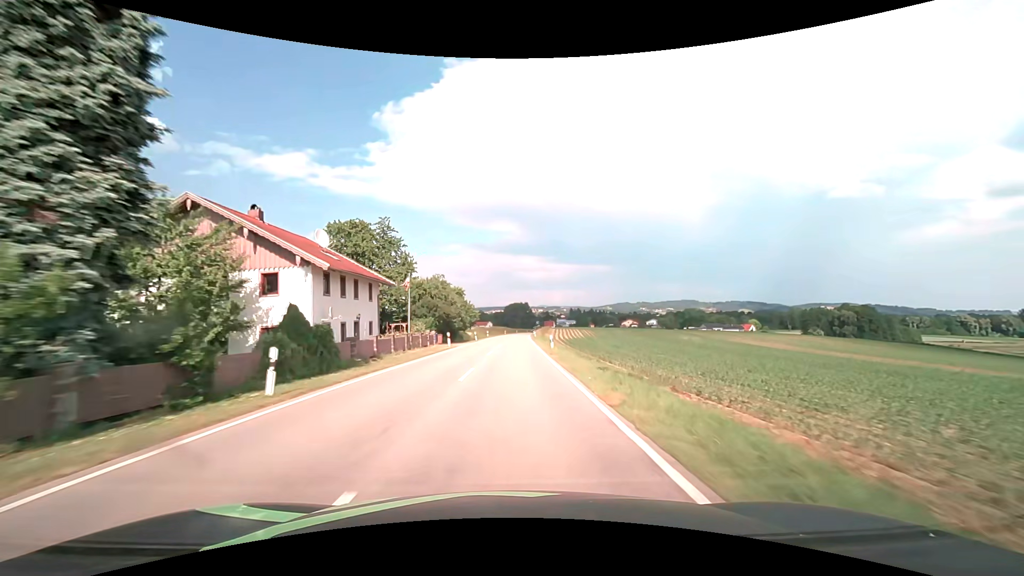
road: secondary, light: Day
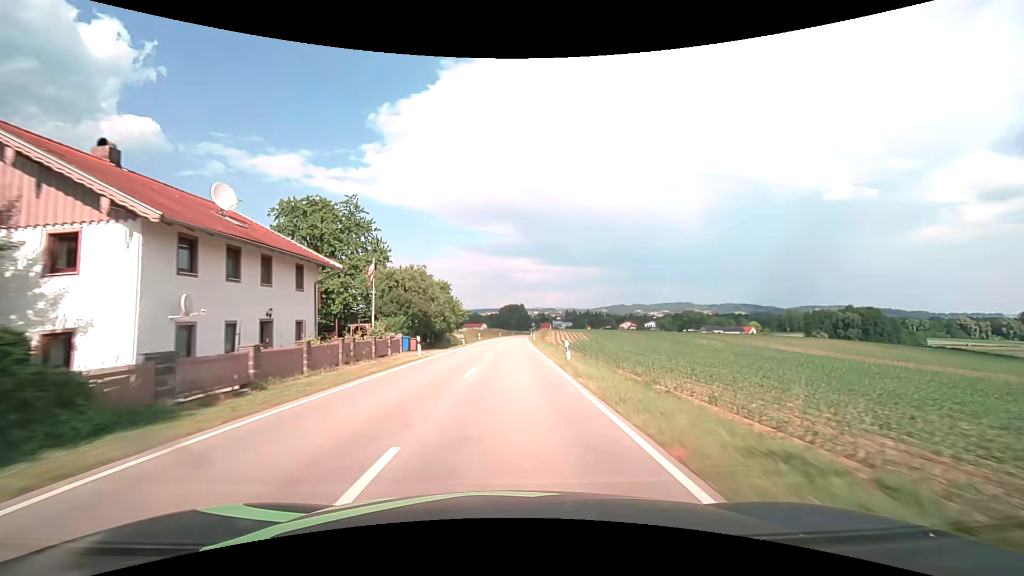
(0.0, +11.1) m; +1°
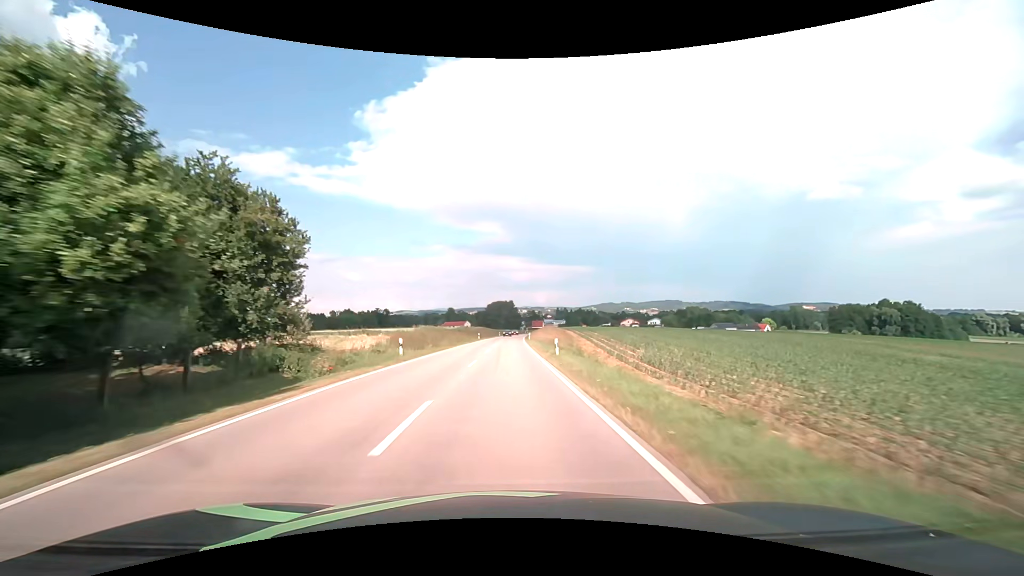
(+0.7, +46.7) m; +1°
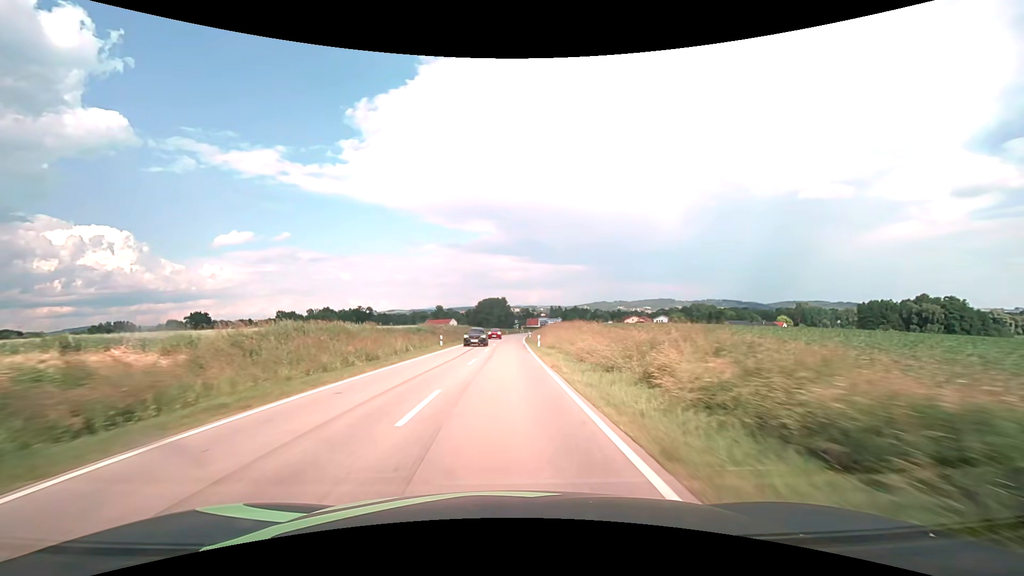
(+0.3, +36.2) m; +1°
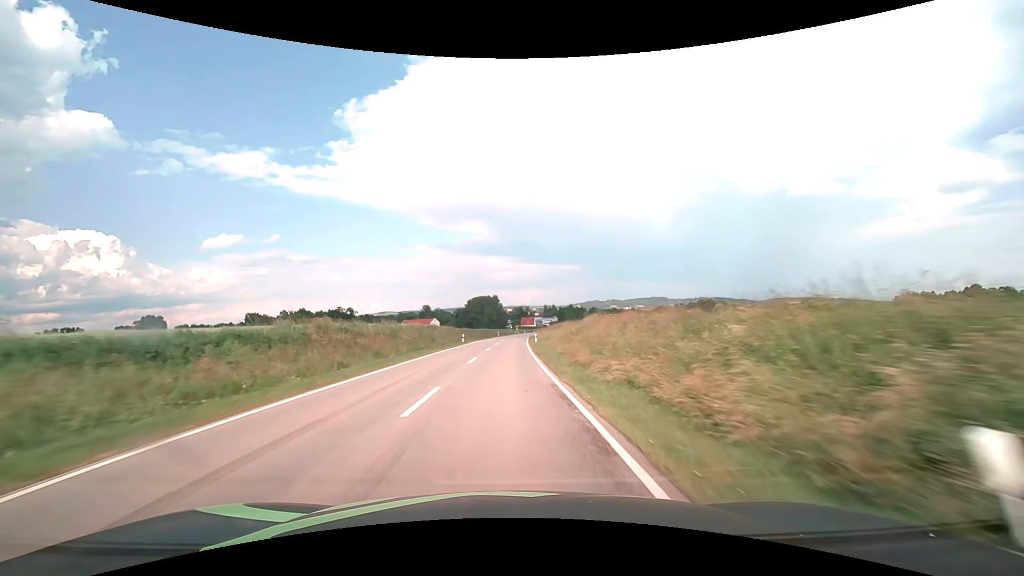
(+0.3, +36.8) m; +1°
(0, +10) (0, +20) (0, +30) (0, +40) (+1, +50) (+1, +60) (+1, +70) (+2, +80) (+2, +90) (+3, +100) m
